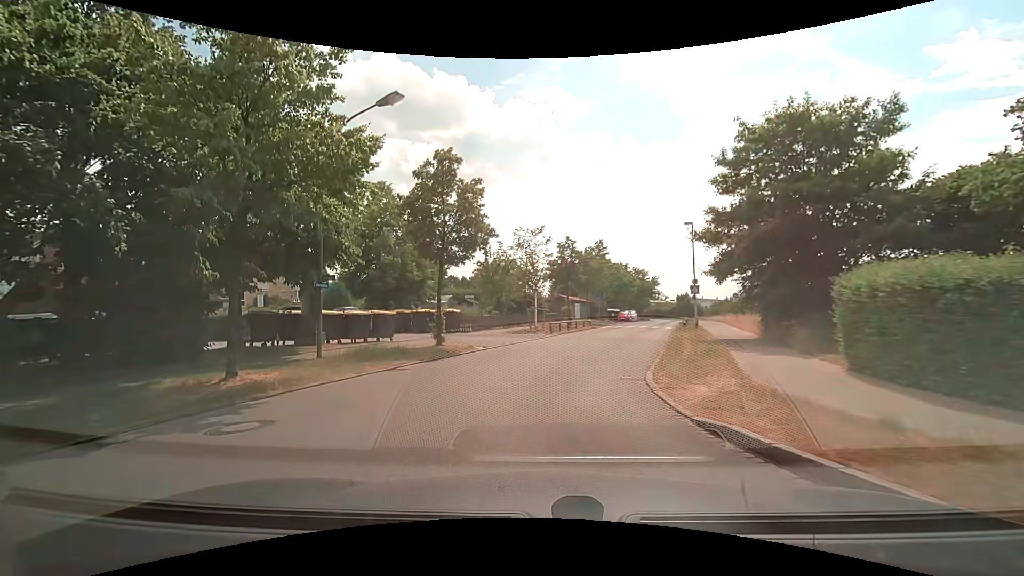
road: residential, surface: asphalt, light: Day
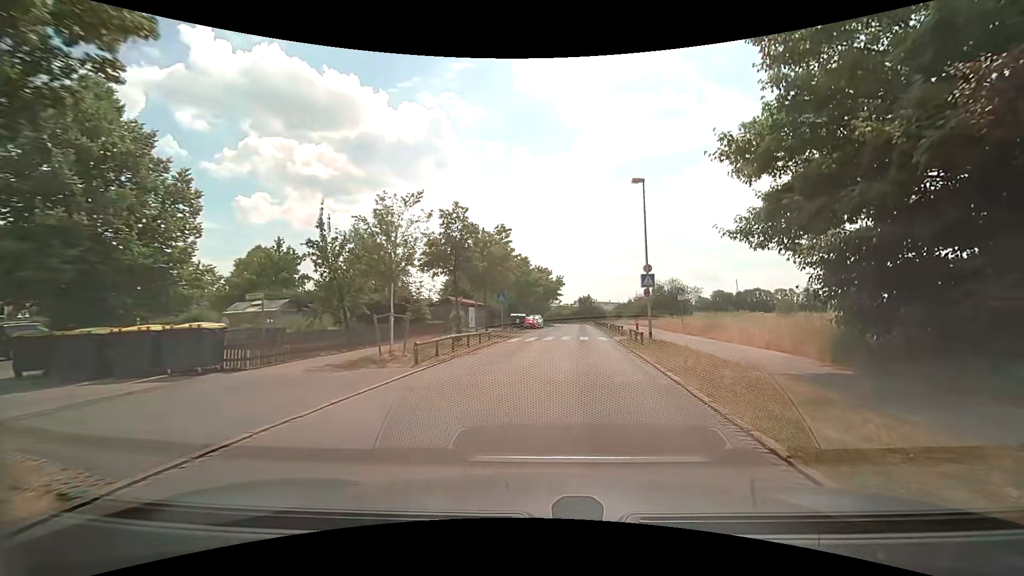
(+0.8, +14.3) m; +12°
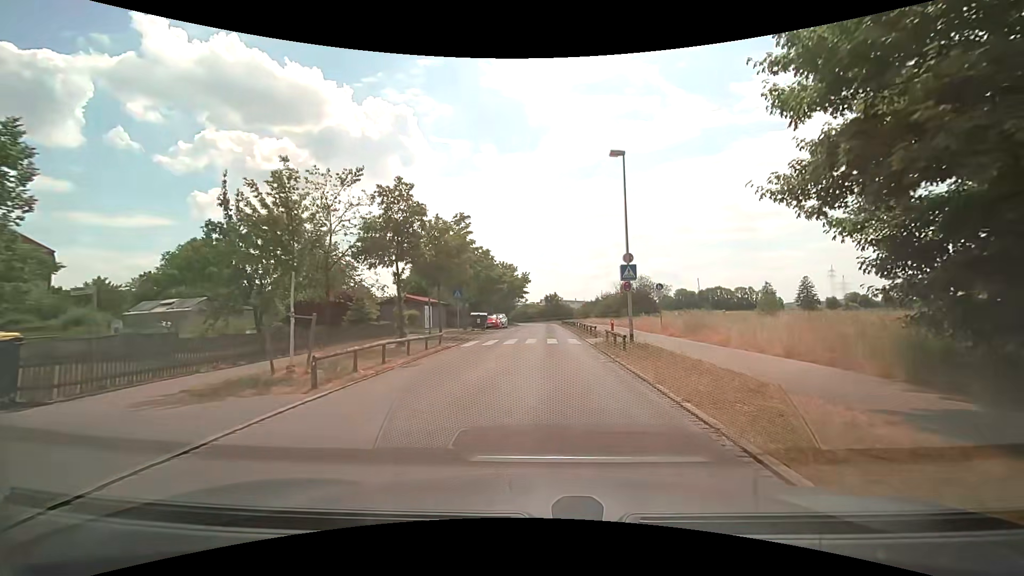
(+0.1, +4.2) m; +3°
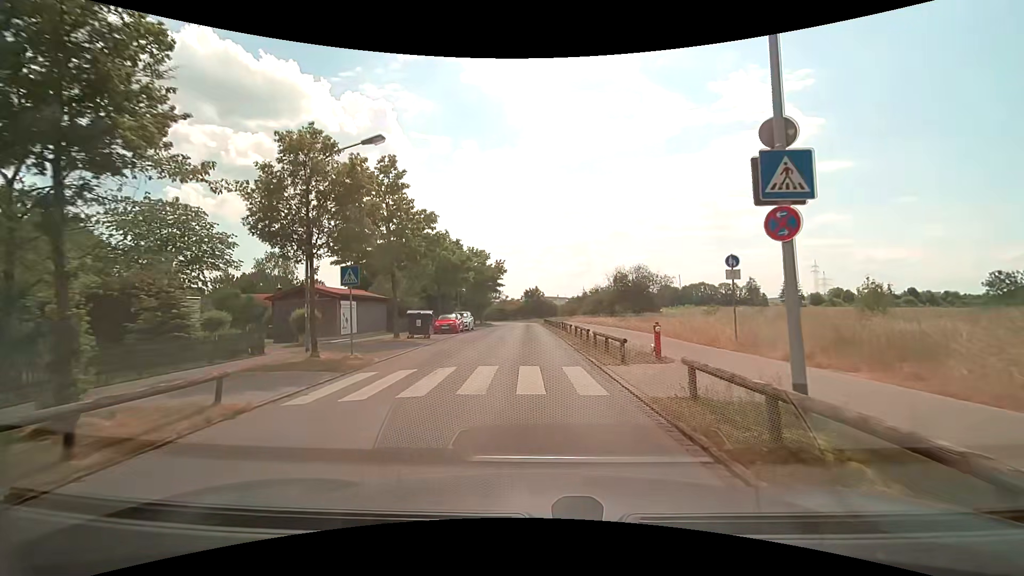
(+0.4, +13.8) m; +3°
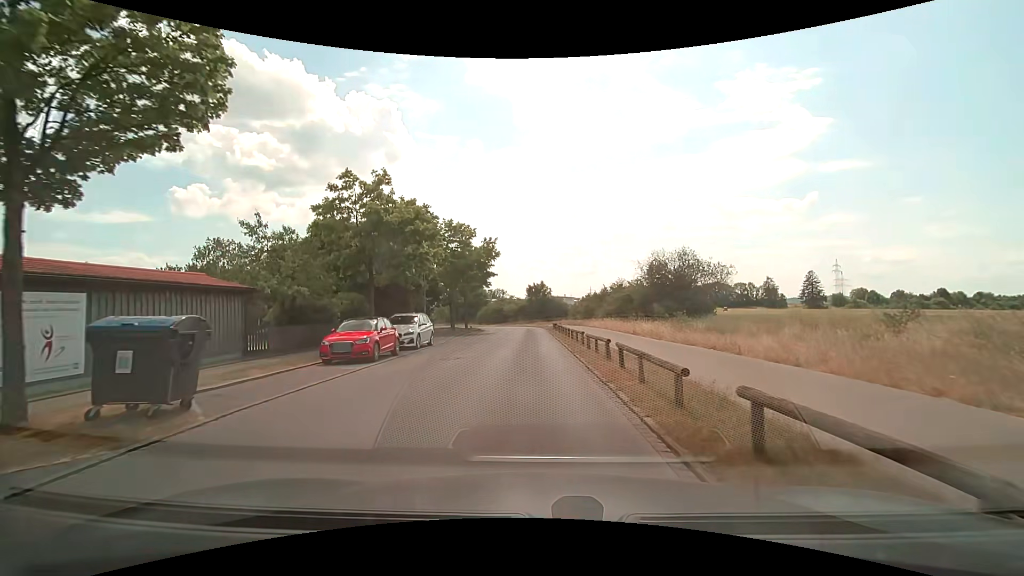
(-0.2, +18.5) m; -1°
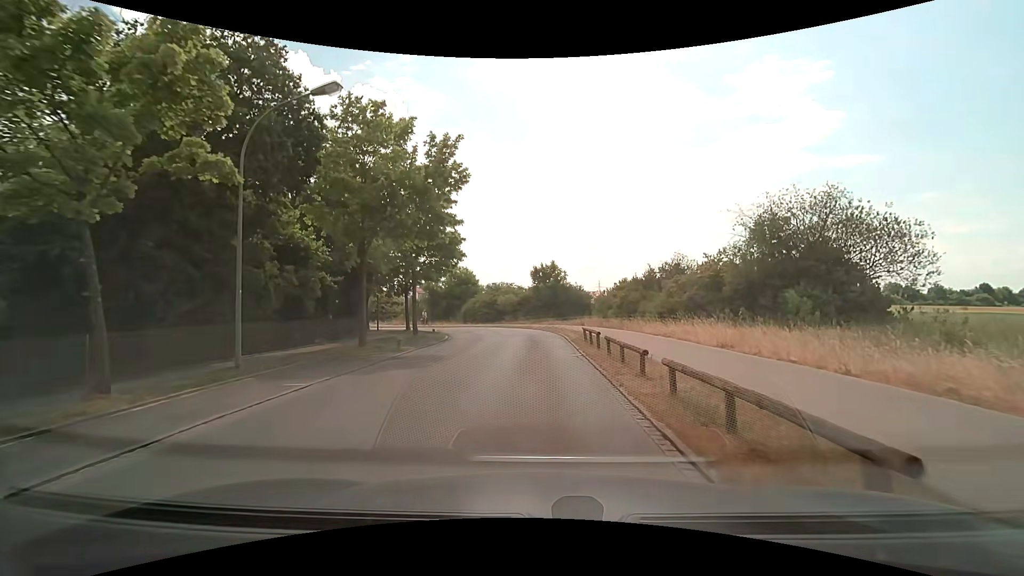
(-0.4, +23.2) m; -1°
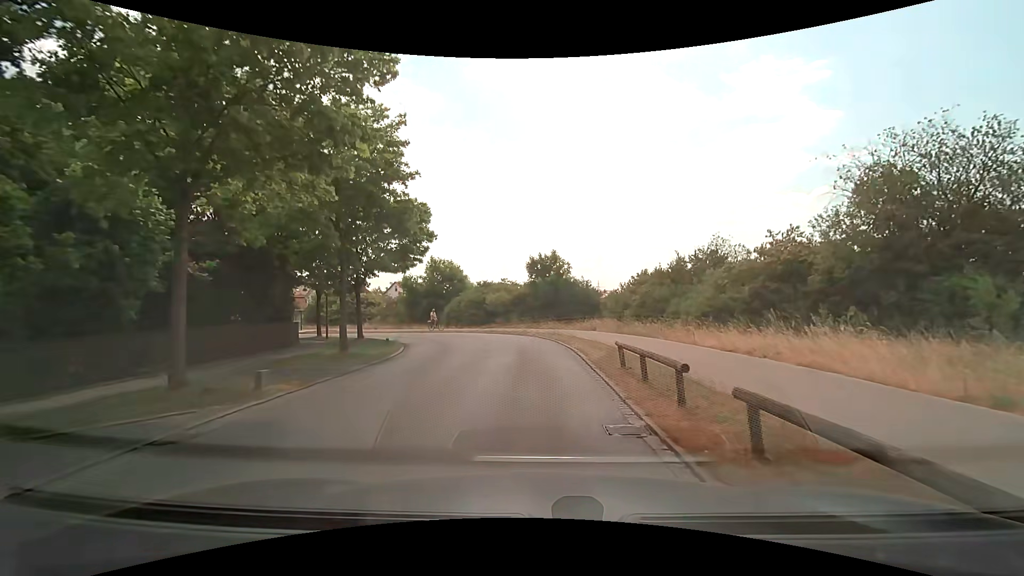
(0.0, +9.5) m; 0°
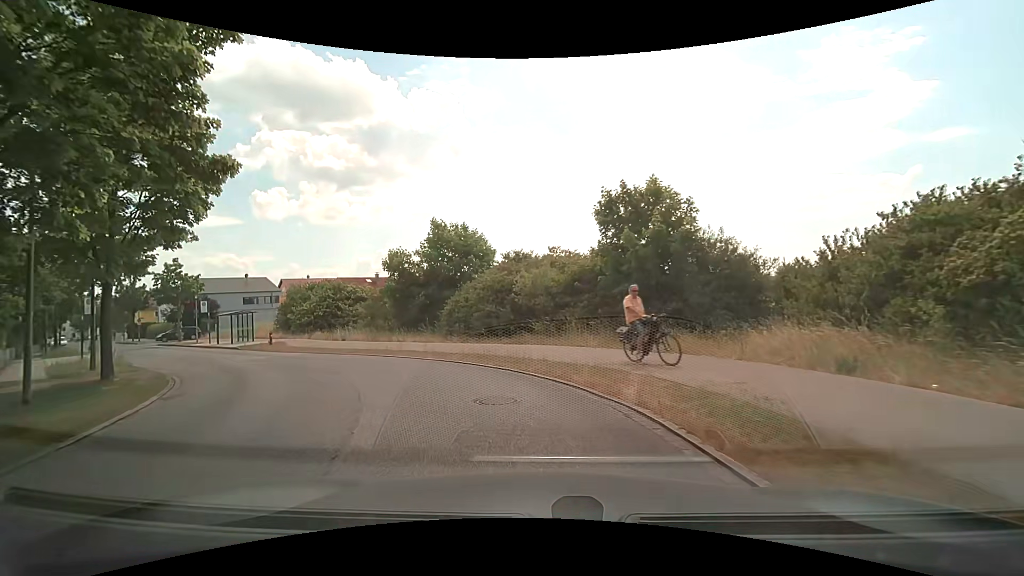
(-0.5, +21.7) m; -7°
(-2, +10) (-7, +18) (-14, +25) (-21, +32) (-28, +39) (-36, +46) (-43, +53) (-50, +59) (-58, +66) (-65, +73) m
